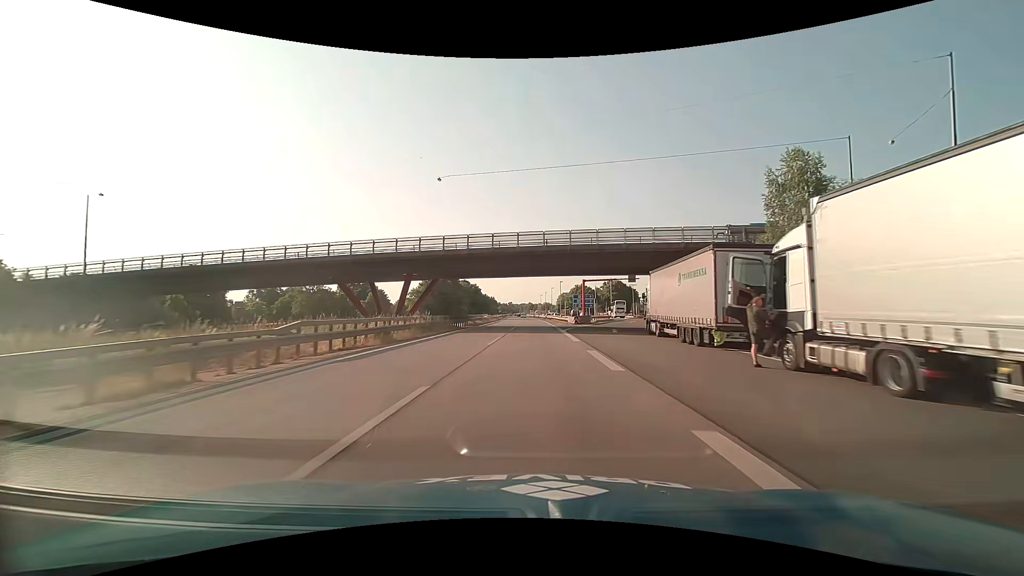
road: motorway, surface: asphalt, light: Day
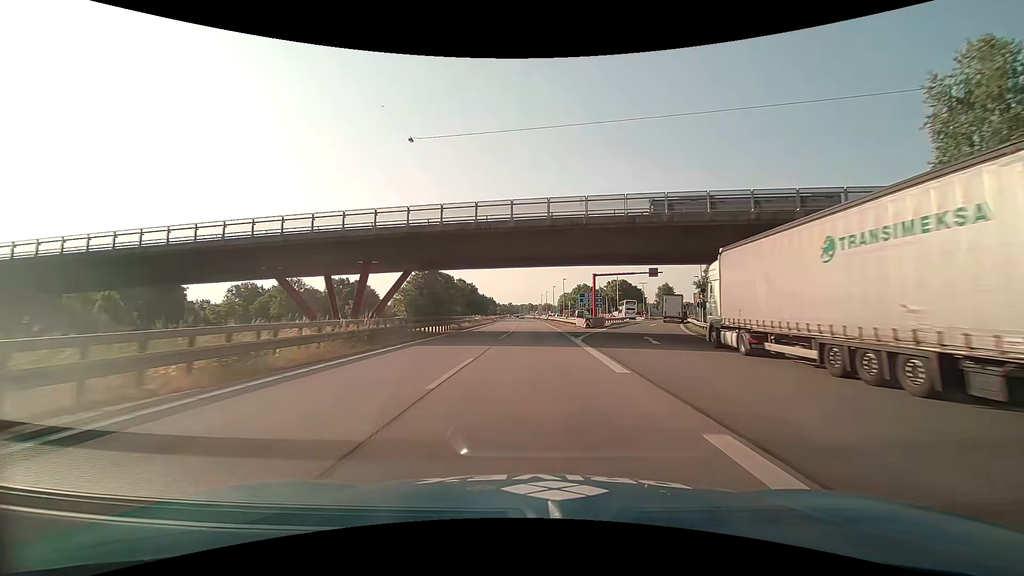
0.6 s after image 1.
(0.0, +12.0) m; 0°
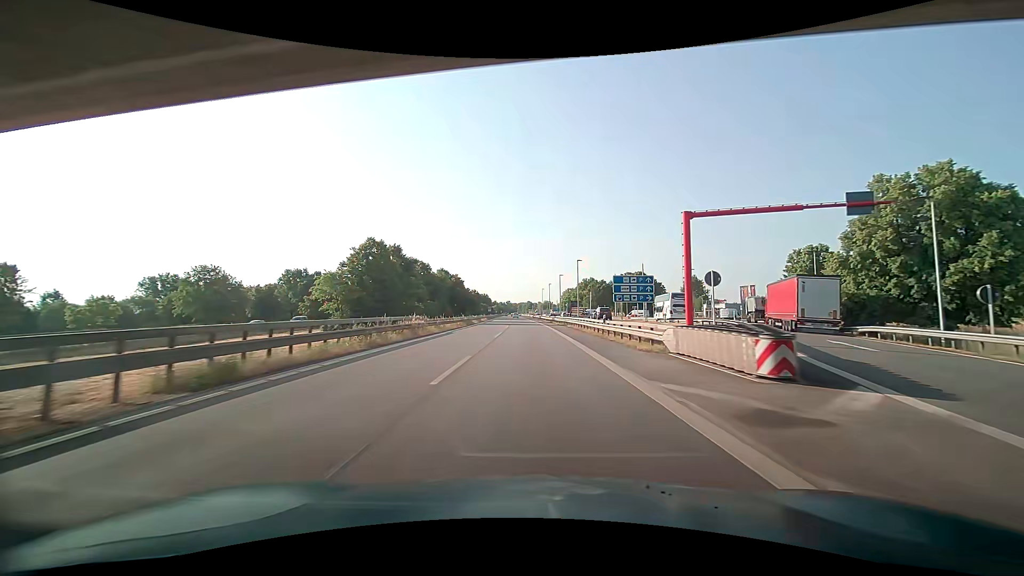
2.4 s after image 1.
(0.0, +35.4) m; 0°
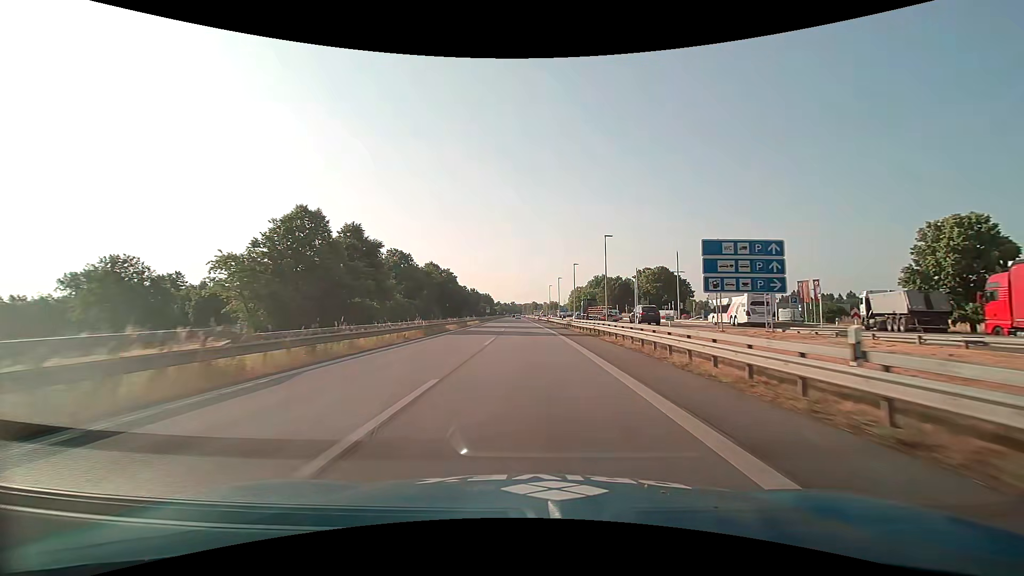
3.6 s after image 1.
(+0.1, +23.1) m; 0°
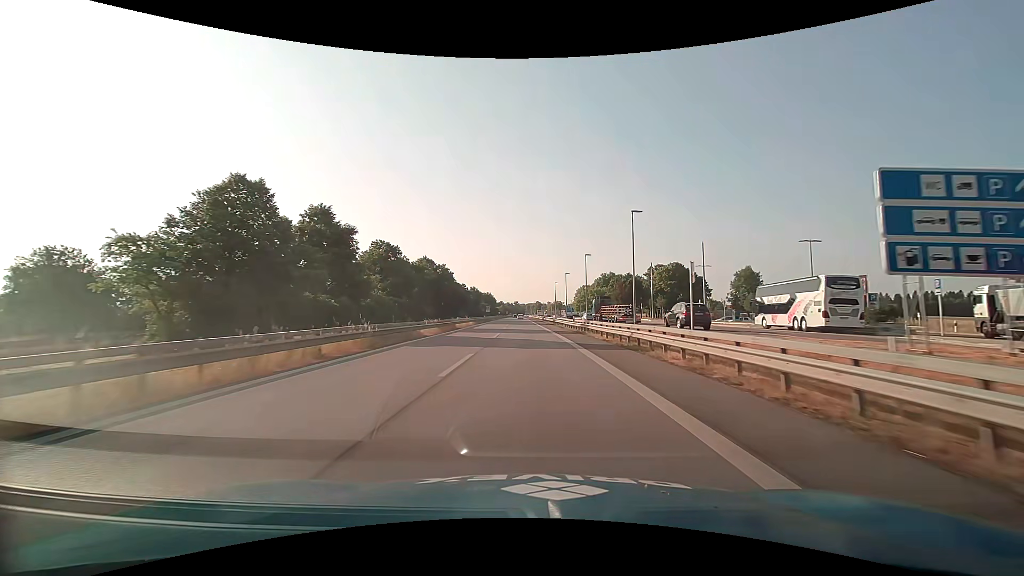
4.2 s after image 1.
(0.0, +11.4) m; 0°
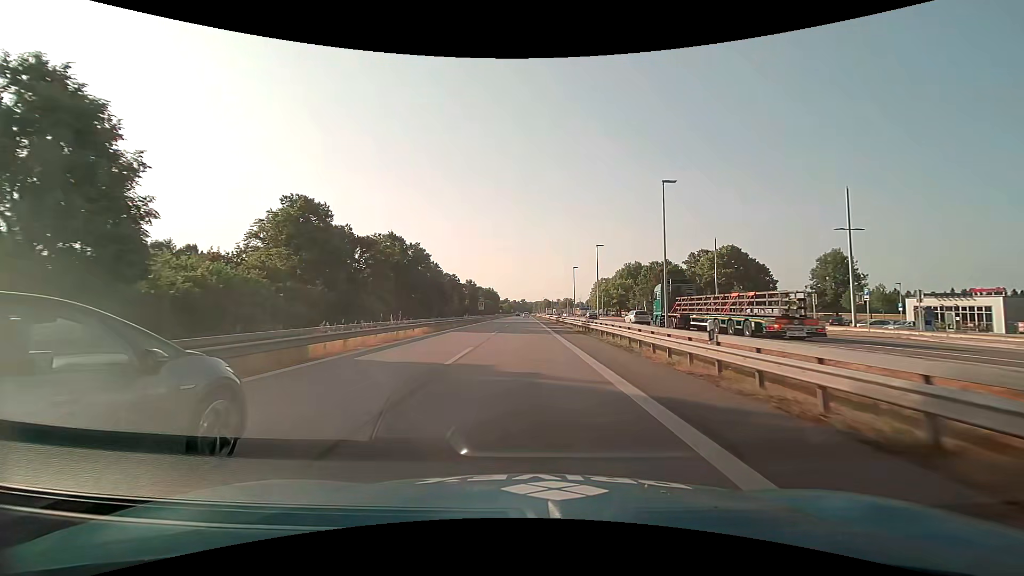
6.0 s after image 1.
(-0.3, +33.5) m; -1°
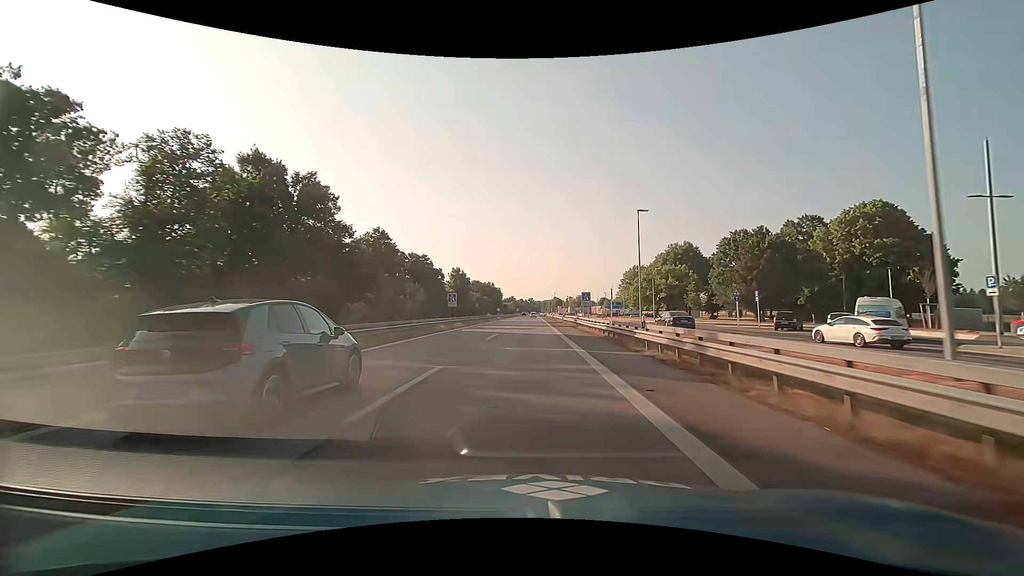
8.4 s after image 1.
(-0.4, +43.0) m; -1°
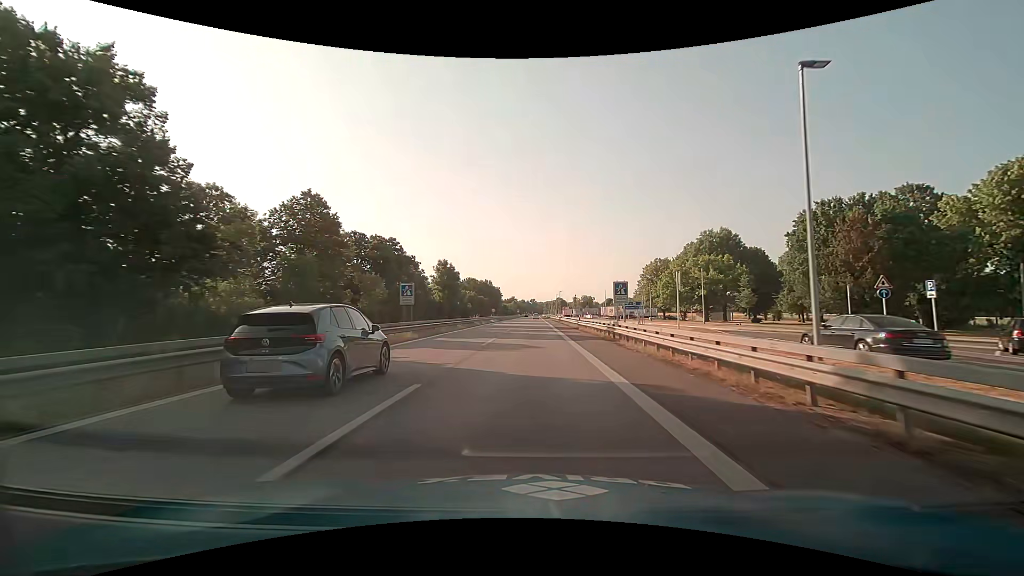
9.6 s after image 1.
(-0.1, +20.8) m; 0°
(0, +10) (0, +20) (0, +30) (0, +40) (0, +50) (0, +60) (0, +70) (0, +80) (0, +90) (0, +100) m
